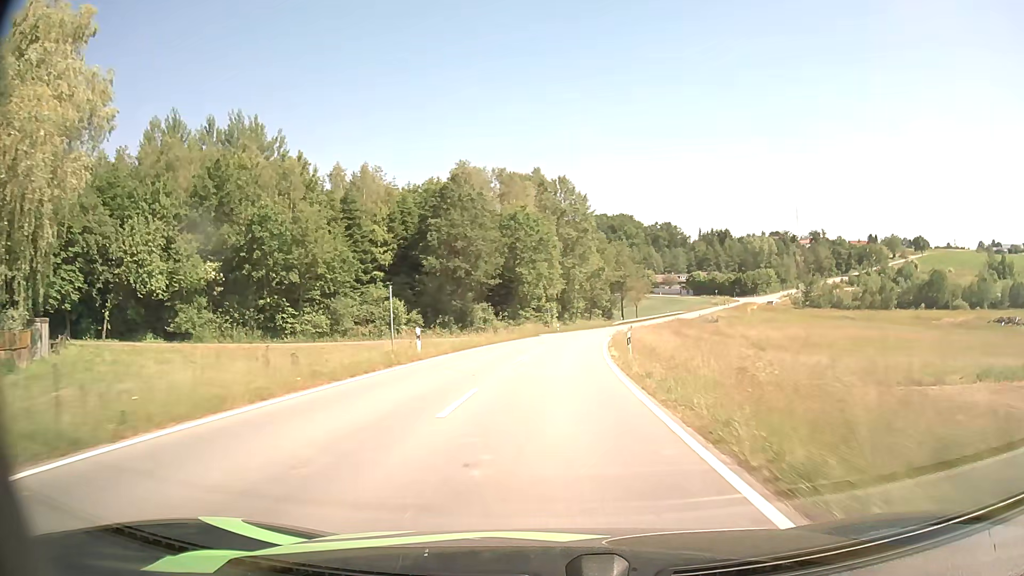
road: tertiary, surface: asphalt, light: Day
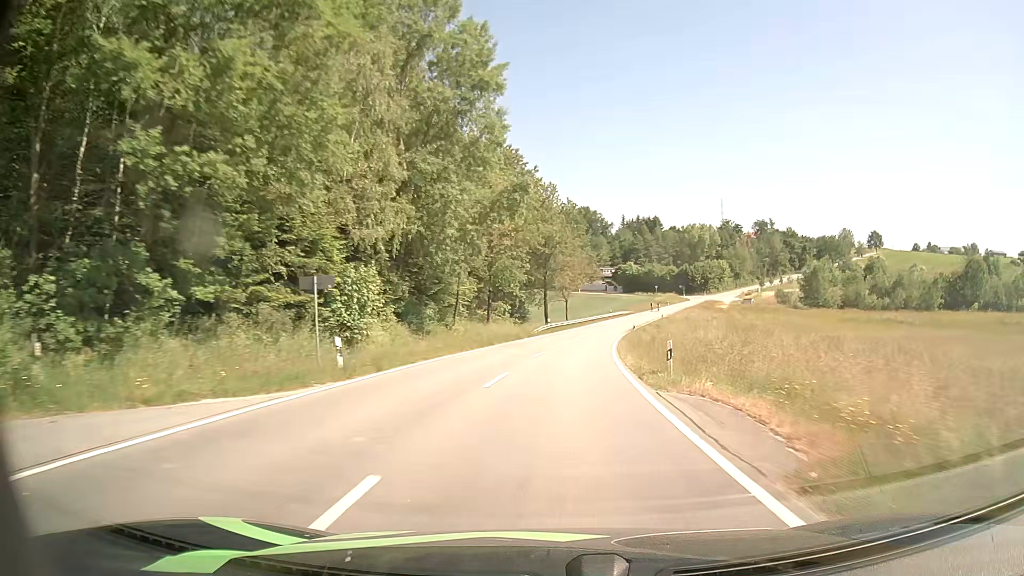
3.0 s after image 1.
(+3.5, +57.5) m; +8°
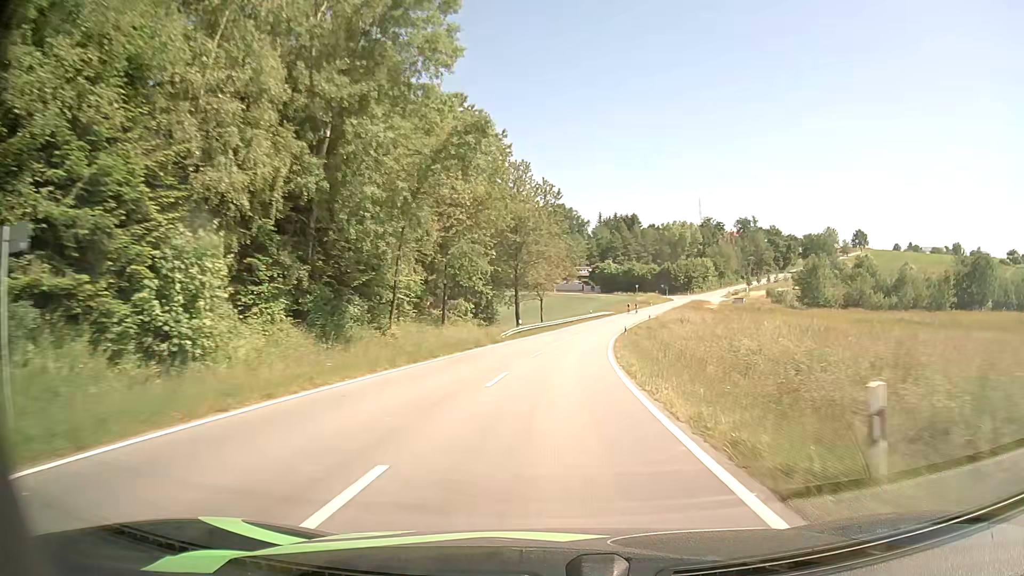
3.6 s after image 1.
(+0.2, +11.5) m; +2°
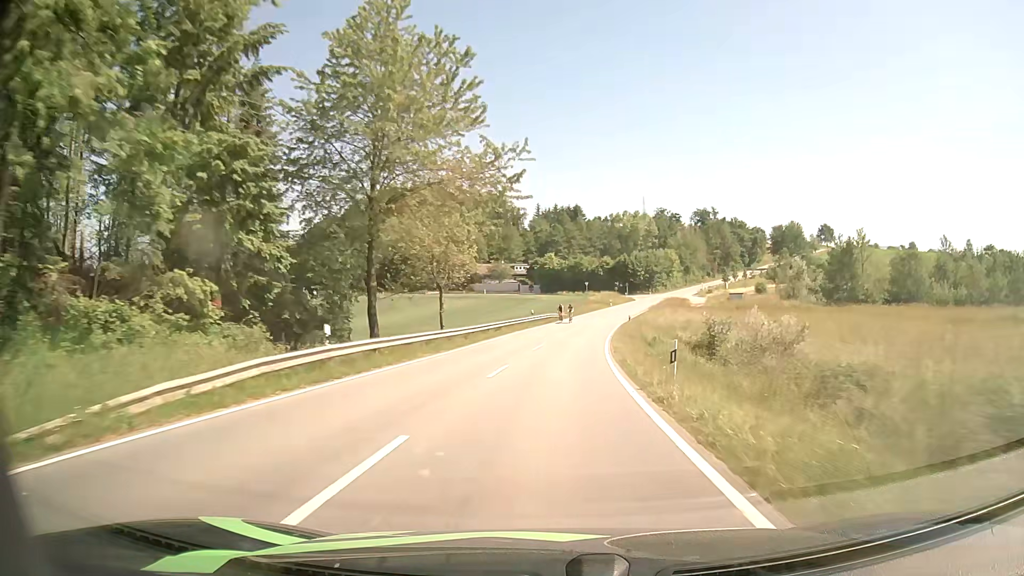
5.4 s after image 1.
(+1.8, +35.1) m; +5°
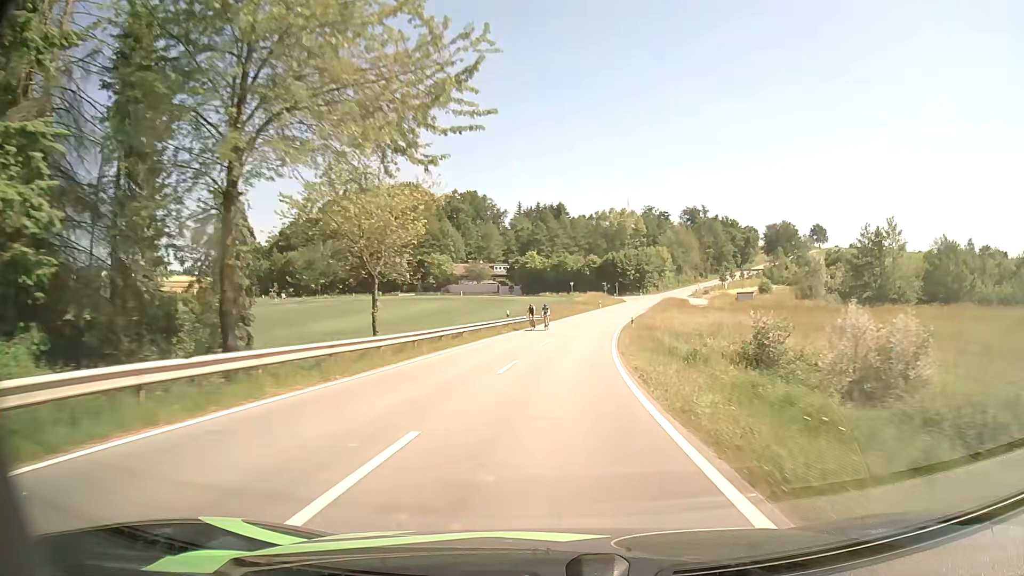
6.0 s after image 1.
(+0.2, +12.0) m; +2°
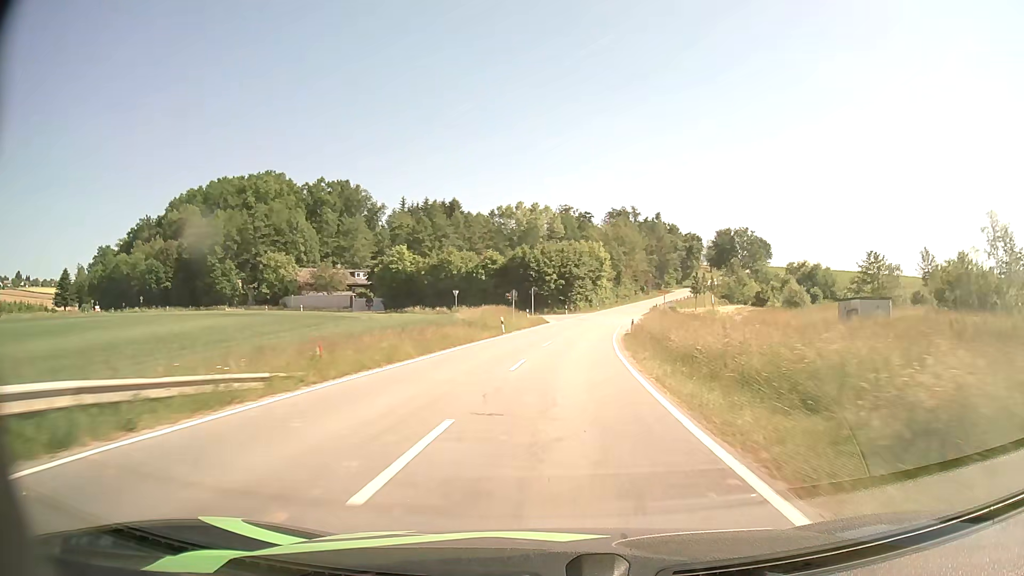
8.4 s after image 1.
(+3.5, +49.1) m; +8°
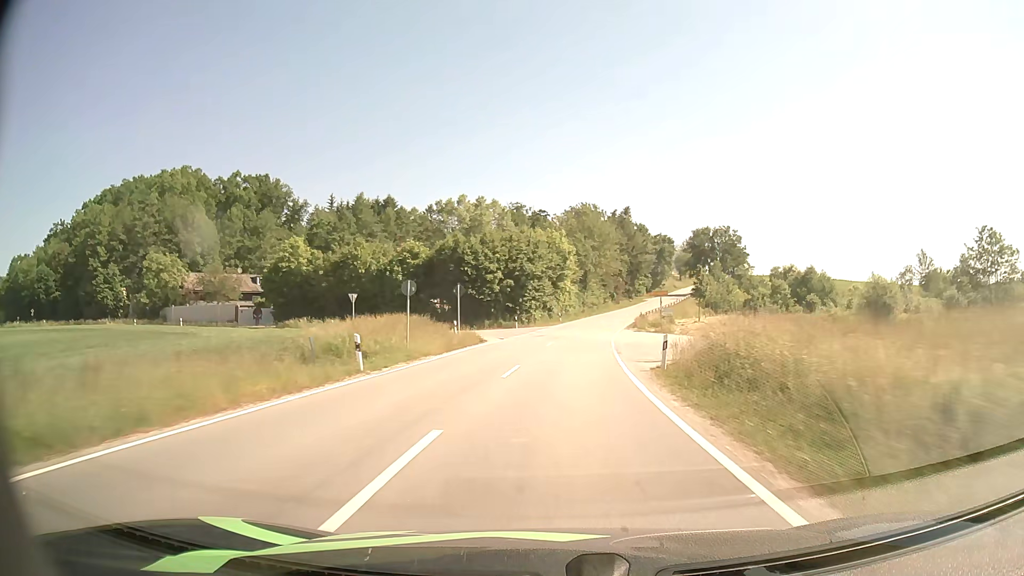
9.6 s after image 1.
(+0.9, +25.0) m; +4°
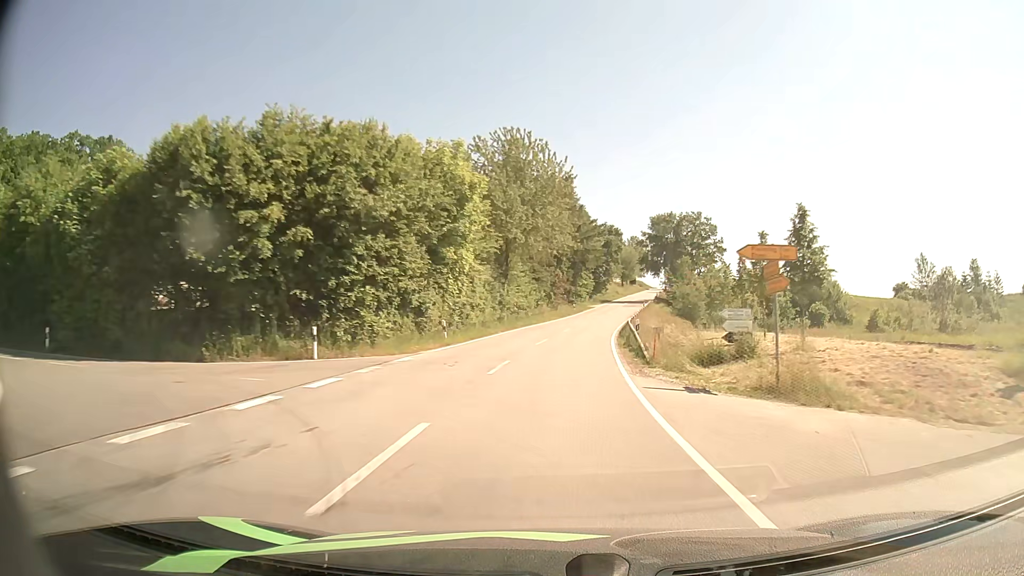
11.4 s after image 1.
(+2.1, +38.4) m; +7°
(0, +10) (+1, +20) (+1, +30) (+2, +40) (+4, +50) (+5, +60) (+7, +70) (+9, +79) (+11, +89) (+13, +99) m
